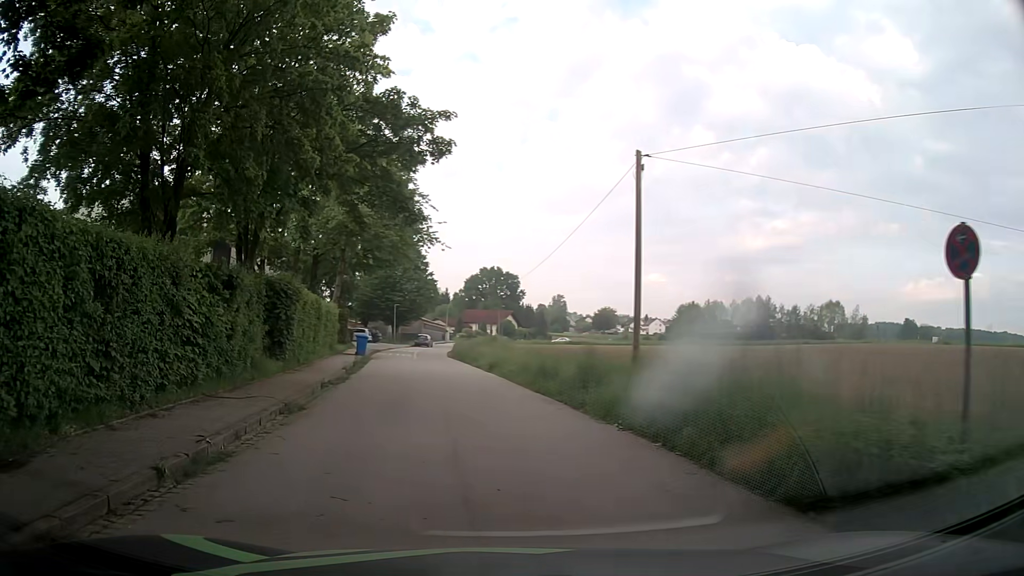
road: residential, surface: asphalt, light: Day
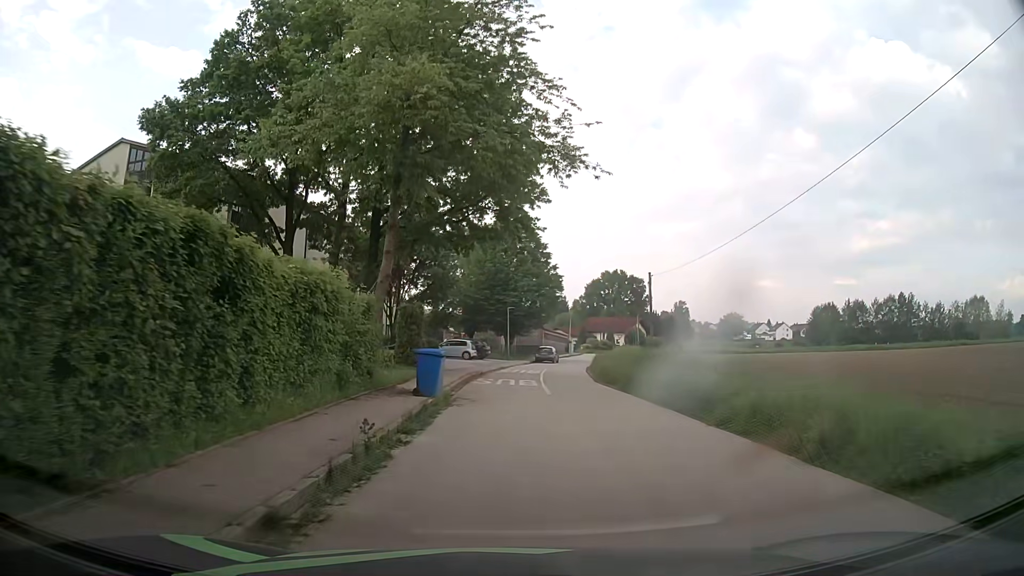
(-2.8, +20.0) m; -9°
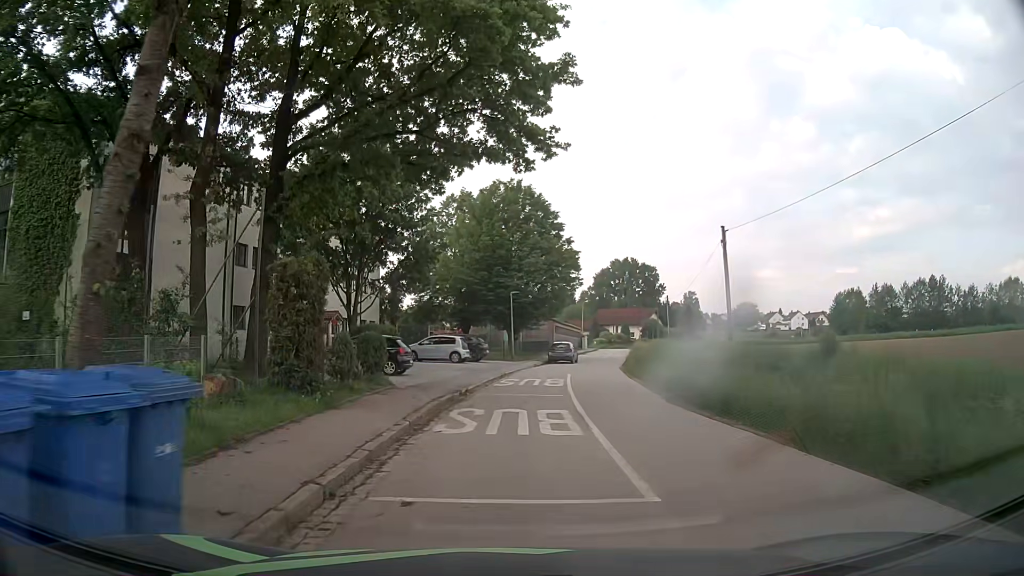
(0.0, +13.7) m; -1°
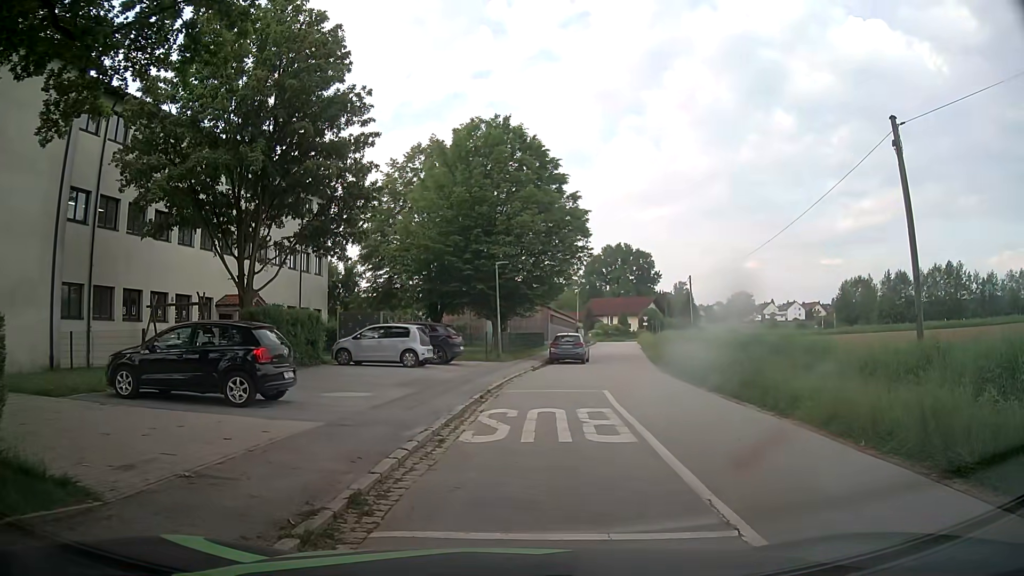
(-0.1, +12.8) m; 0°
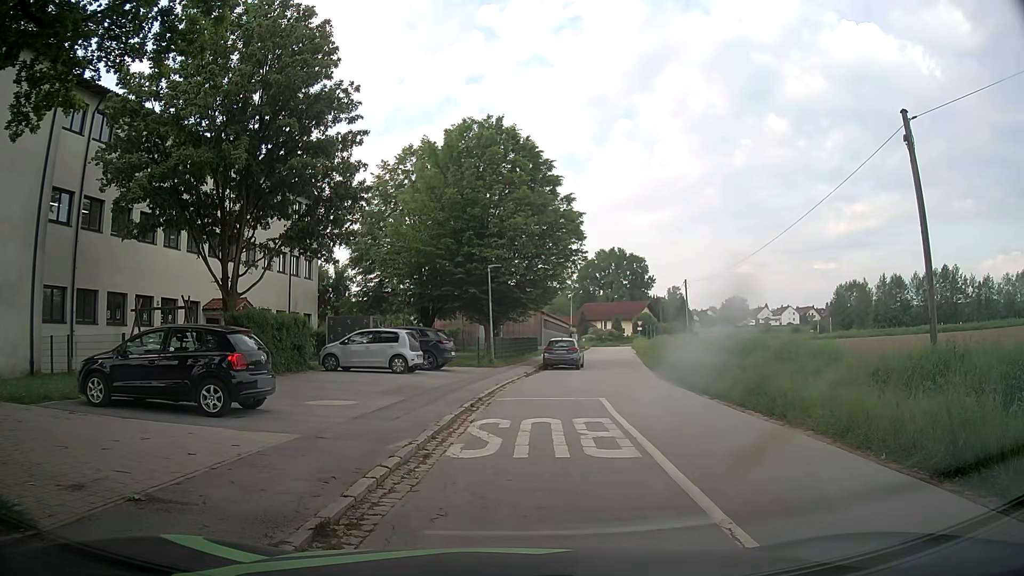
(0.0, +0.7) m; 0°
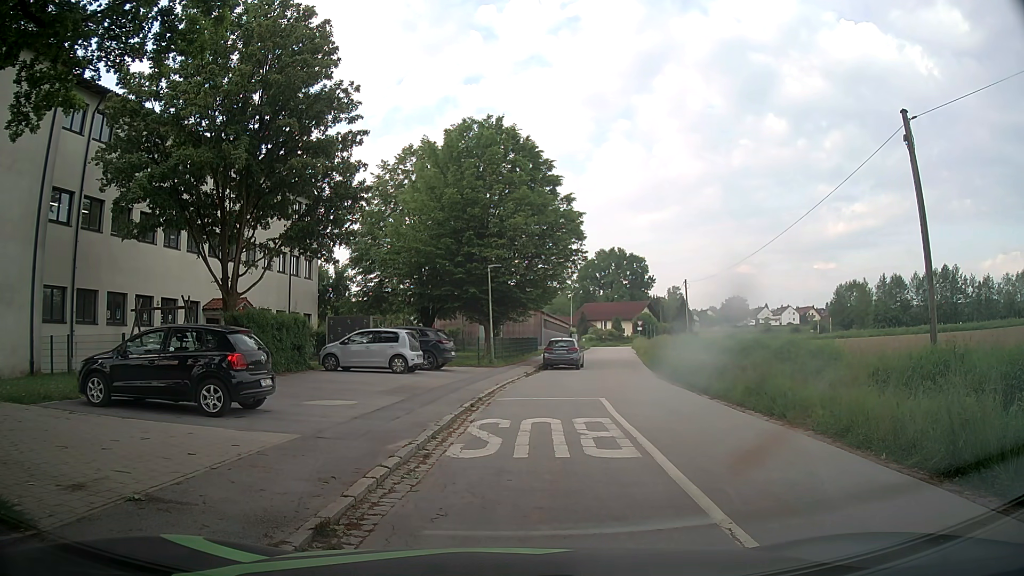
(0.0, 0.0) m; 0°
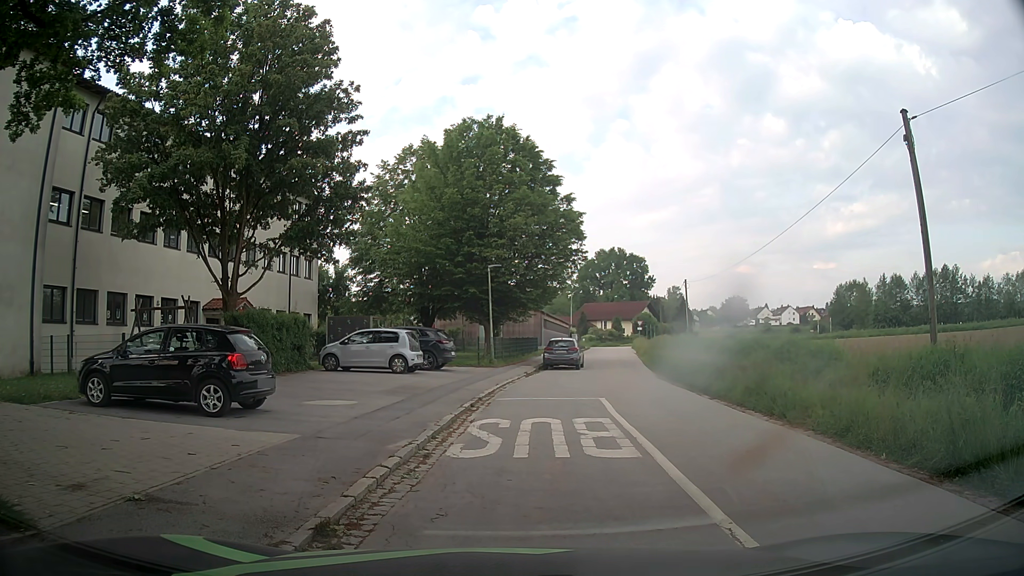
(0.0, 0.0) m; 0°
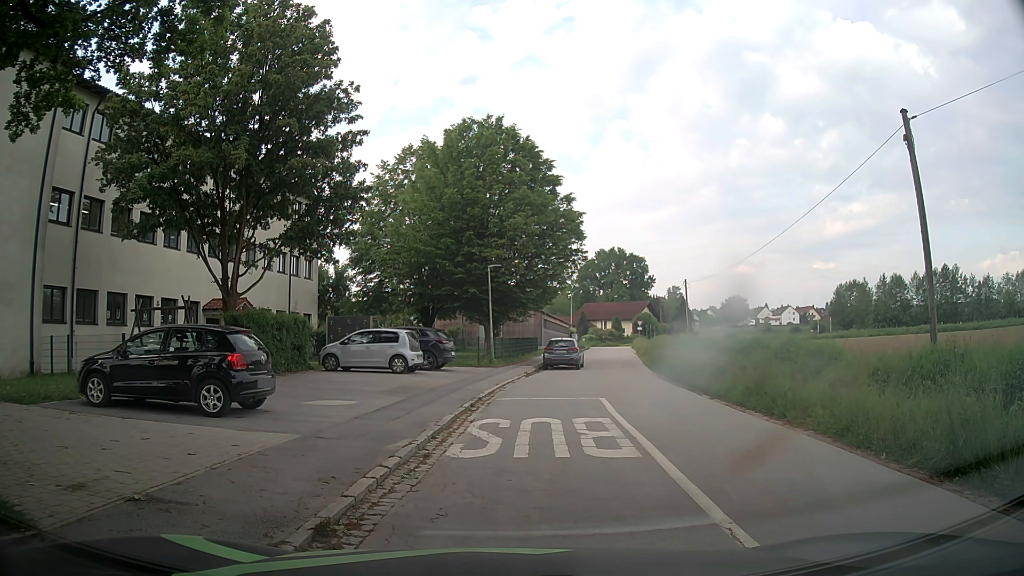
(0.0, 0.0) m; 0°
